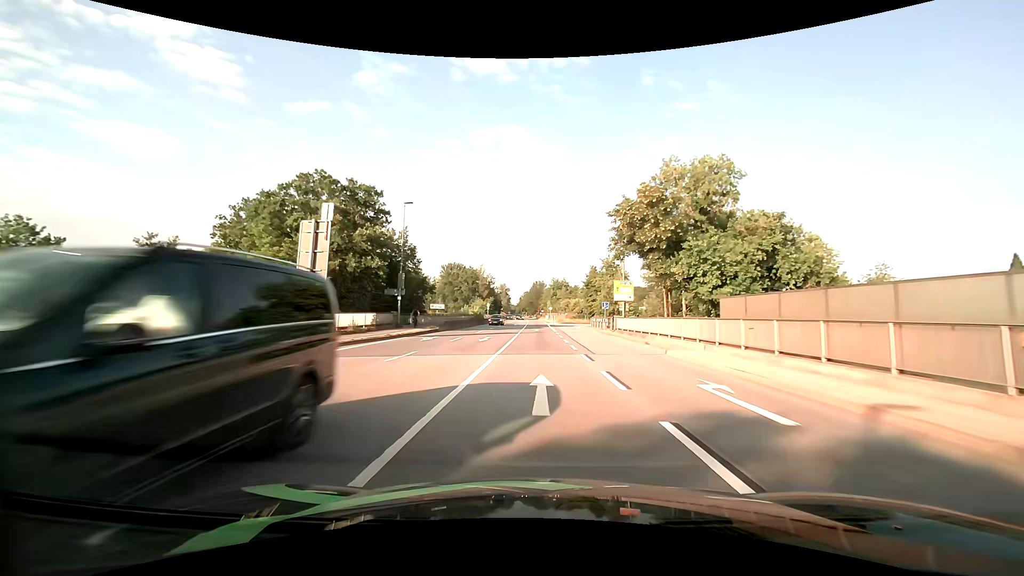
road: primary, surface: asphalt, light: Day
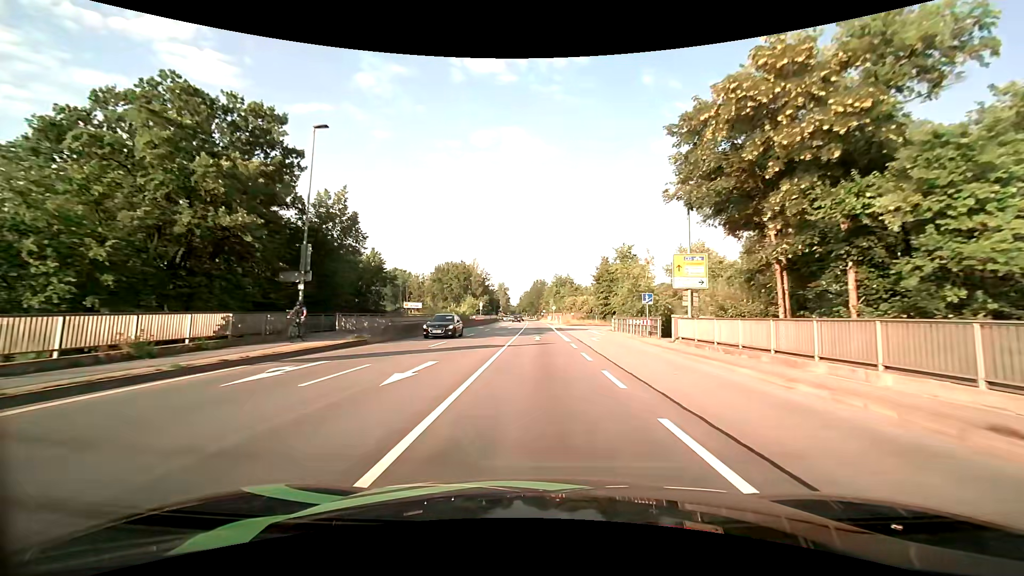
(-0.1, +17.3) m; 0°
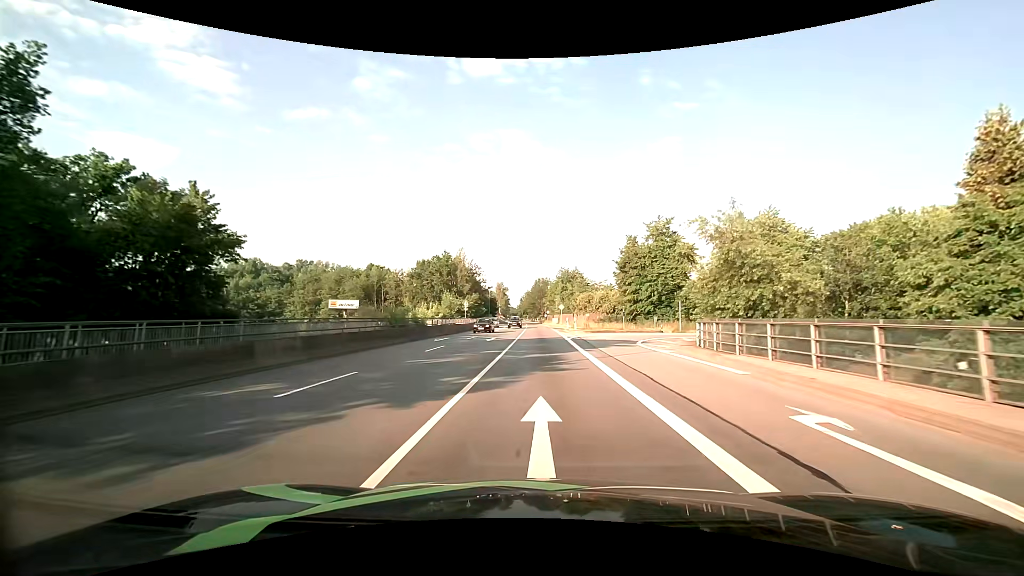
(0.0, +24.8) m; 0°
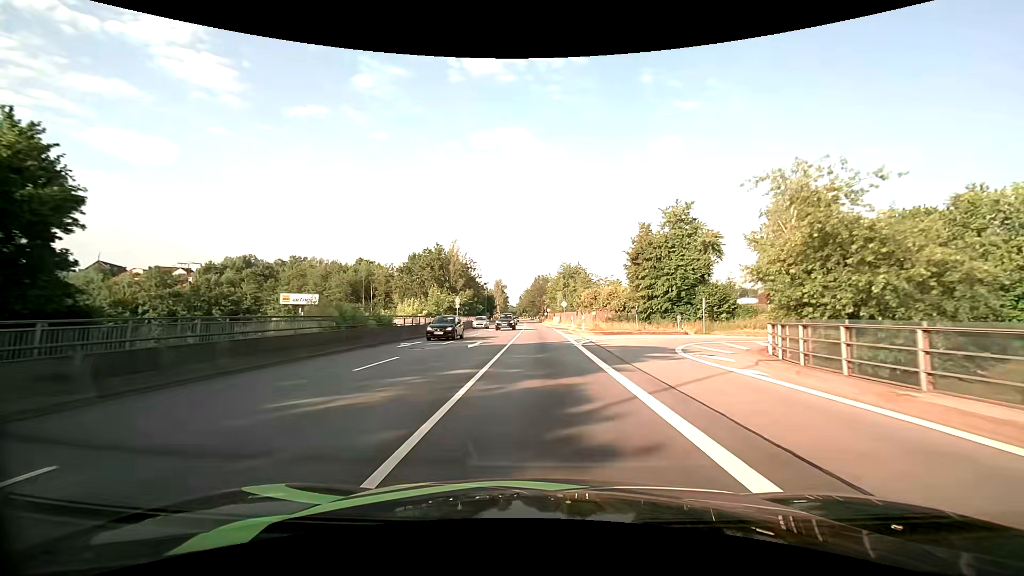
(0.0, +8.1) m; 0°
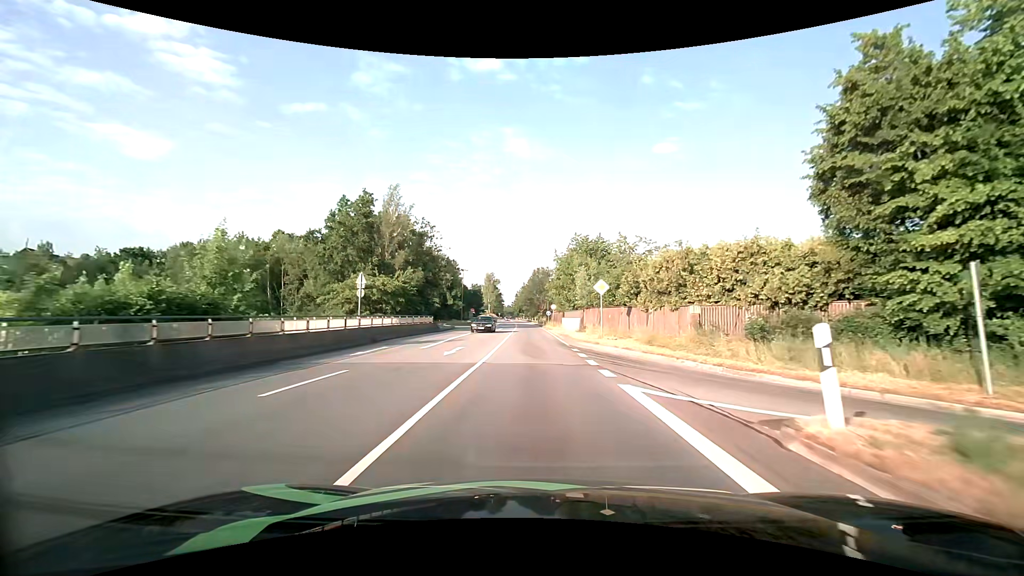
(0.0, +39.8) m; 0°
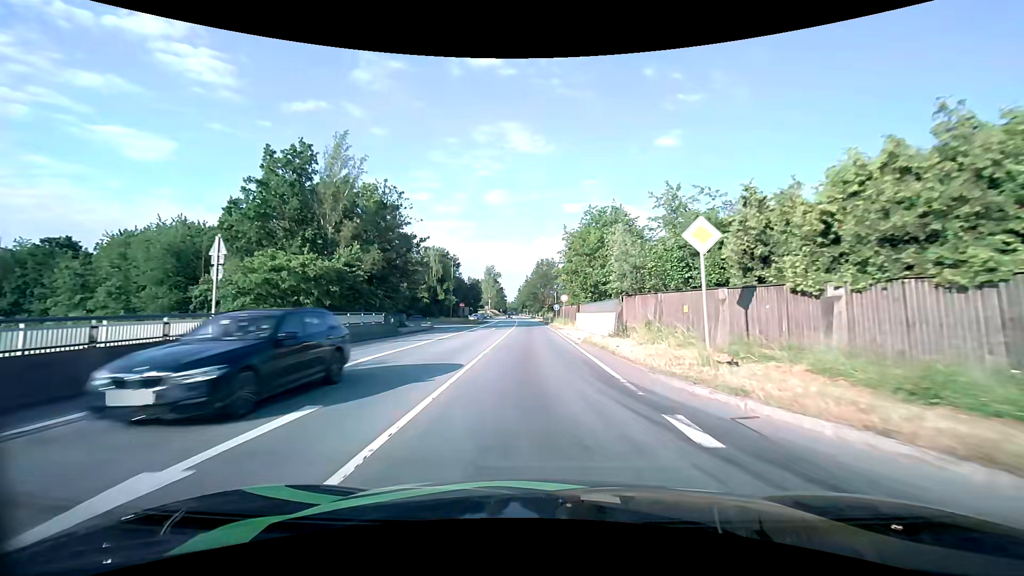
(-0.1, +15.5) m; -1°
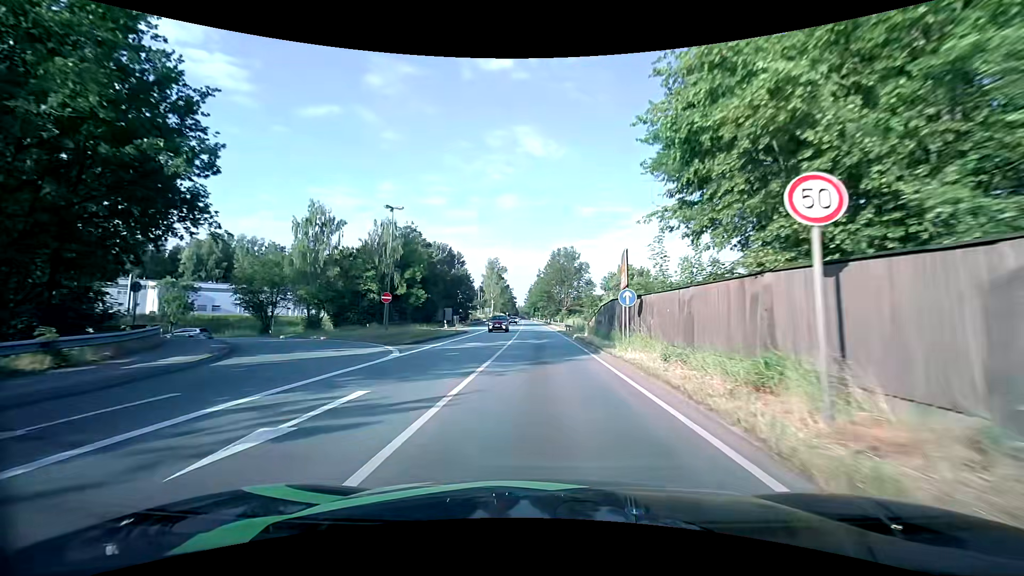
(-0.4, +38.1) m; -1°
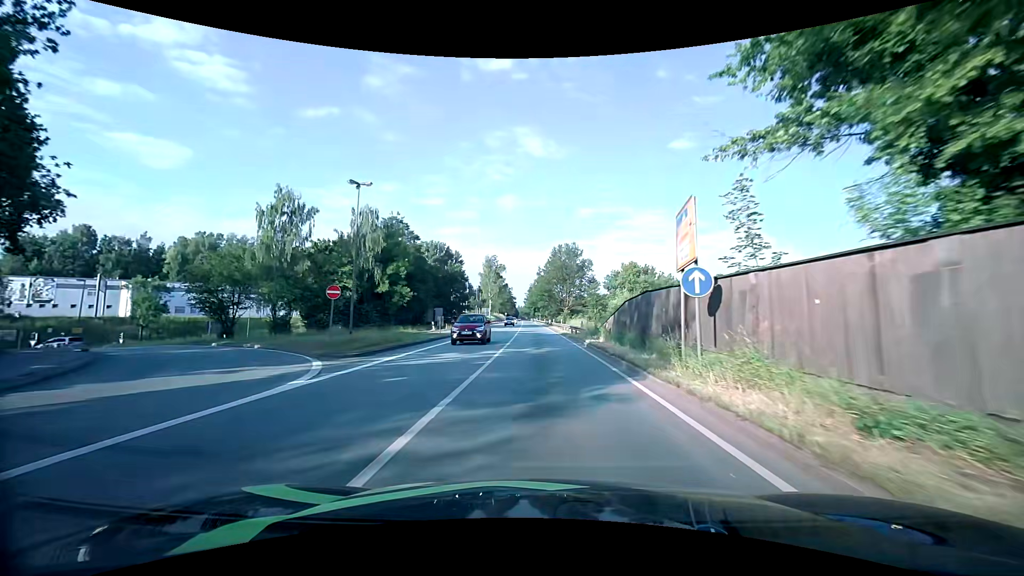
(0.0, +7.6) m; 0°
(0, +10) (0, +20) (0, +30) (0, +40) (0, +50) (-1, +60) (-1, +70) (-1, +80) (-1, +90) (-1, +100) m
